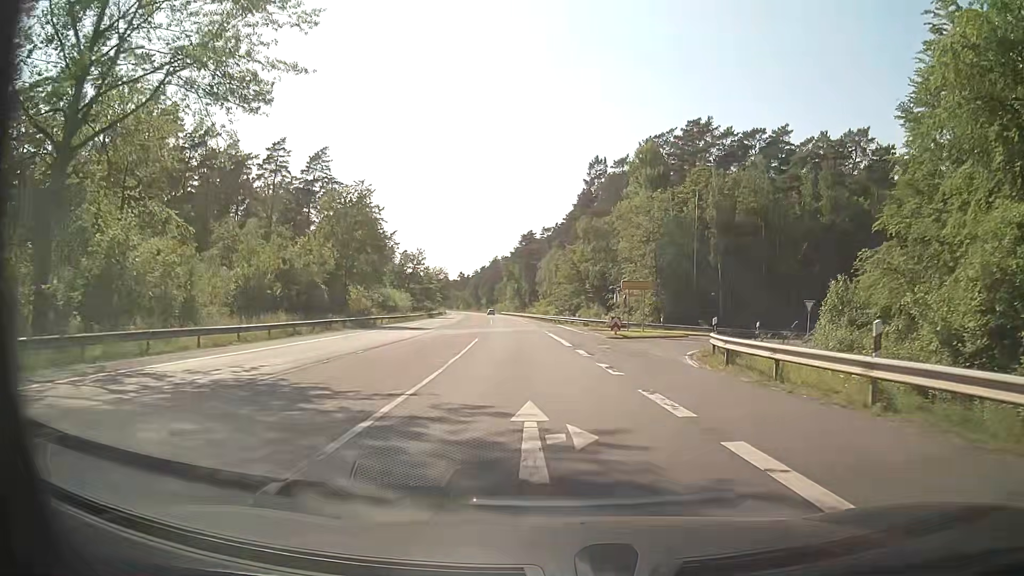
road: secondary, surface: asphalt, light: Day
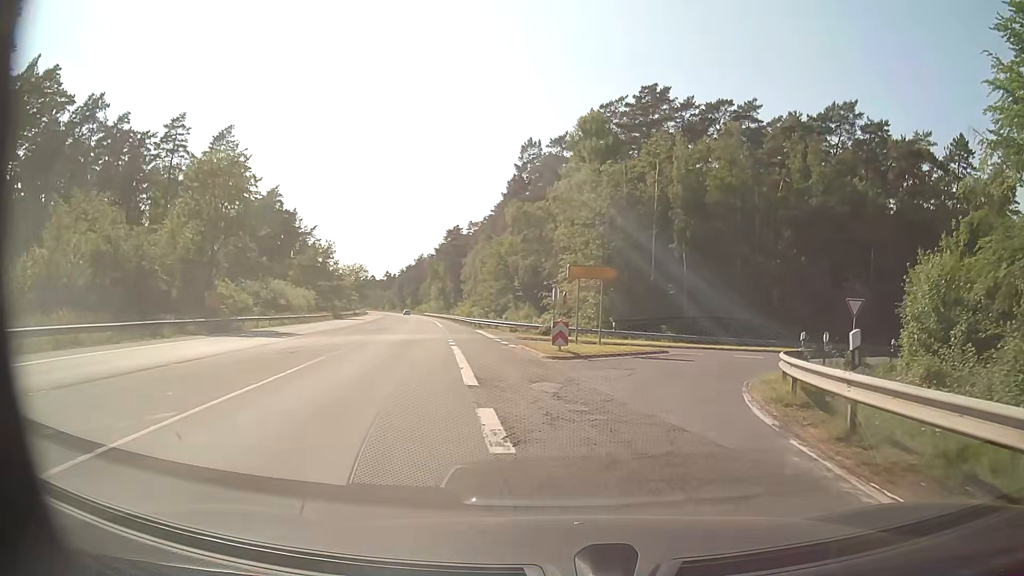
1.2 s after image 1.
(+0.6, +14.0) m; +6°
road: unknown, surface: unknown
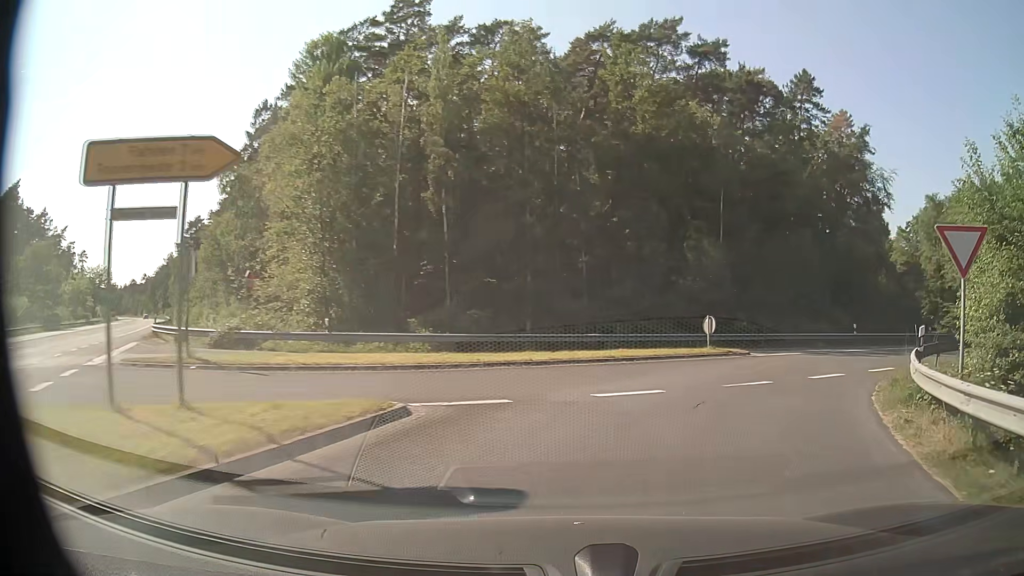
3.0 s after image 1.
(+2.7, +17.9) m; +20°
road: secondary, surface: asphalt
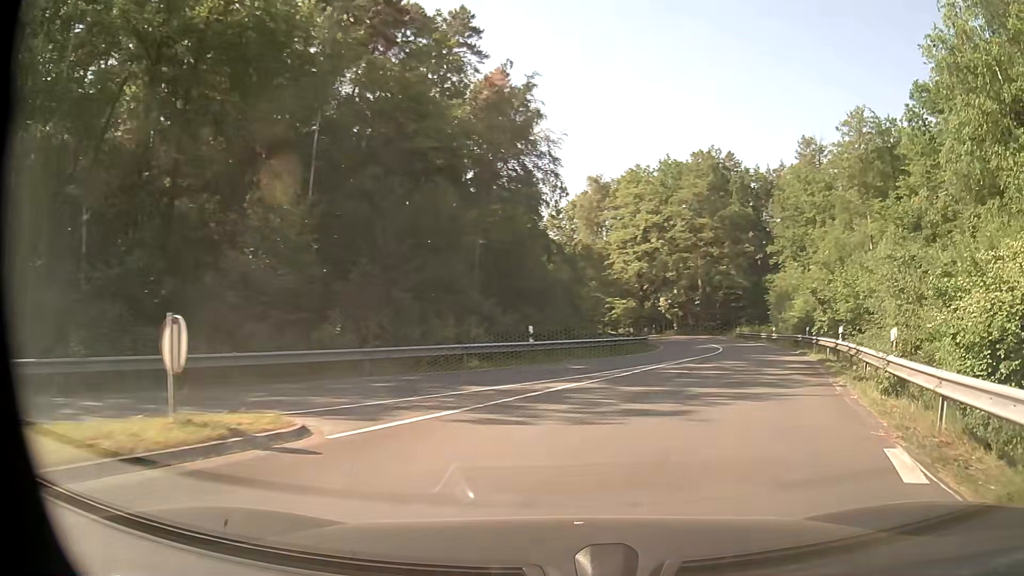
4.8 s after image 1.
(+4.3, +15.2) m; +31°
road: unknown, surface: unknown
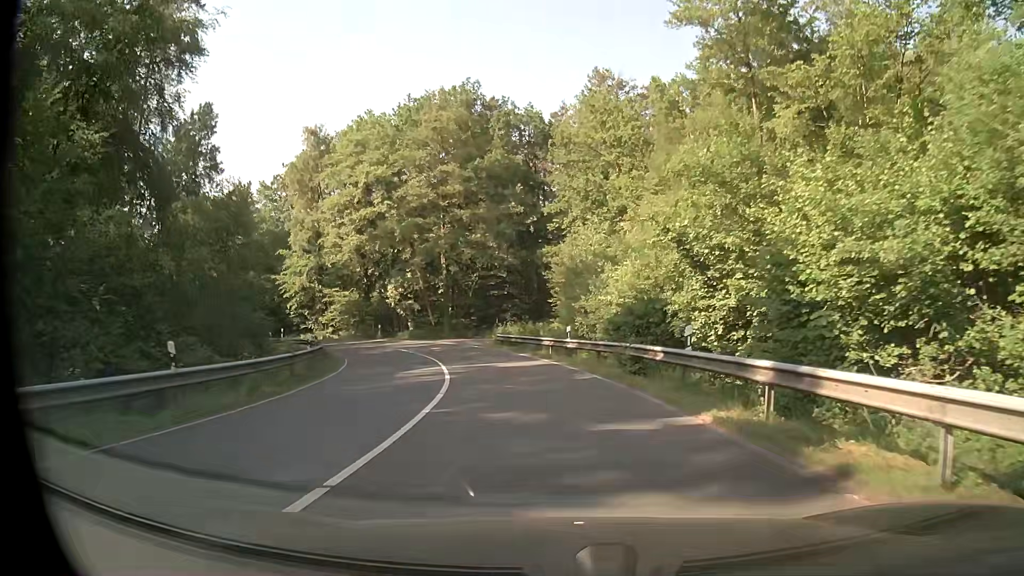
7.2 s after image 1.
(+6.6, +23.4) m; +21°
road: secondary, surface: asphalt
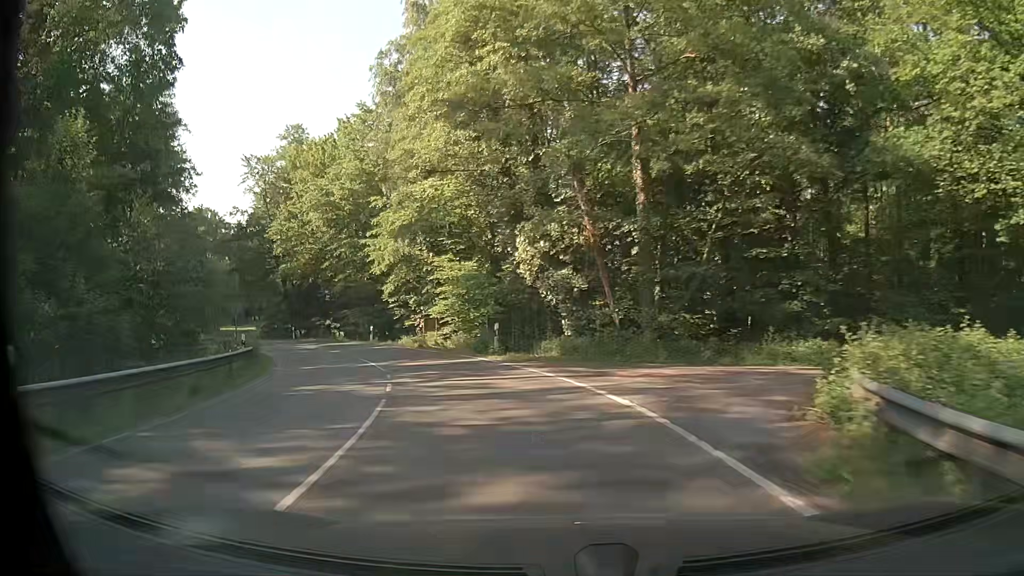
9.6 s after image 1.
(-3.7, +30.4) m; -18°
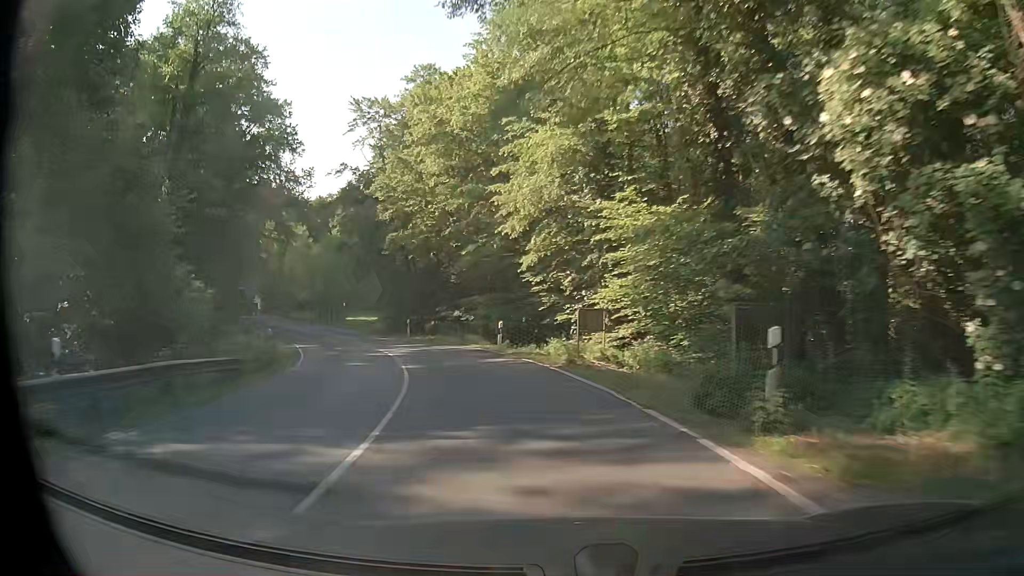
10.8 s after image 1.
(-2.2, +16.6) m; -16°
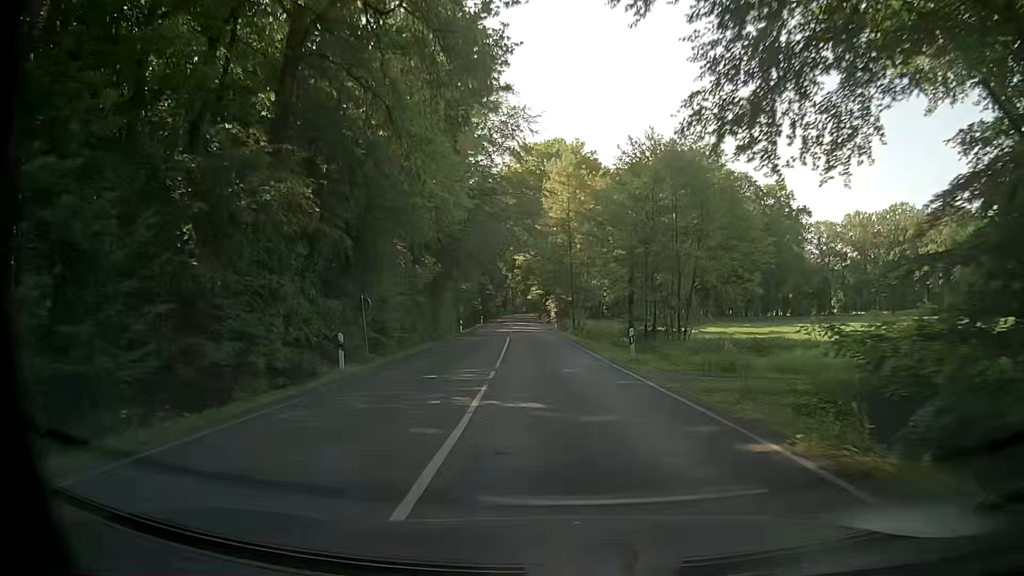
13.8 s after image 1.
(-13.2, +43.7) m; -28°
(0, +10) (0, +20) (-1, +30) (-1, +40) (-2, +50) (-3, +60) (-3, +70) (-4, +80) (-5, +90) (-5, +100) m
